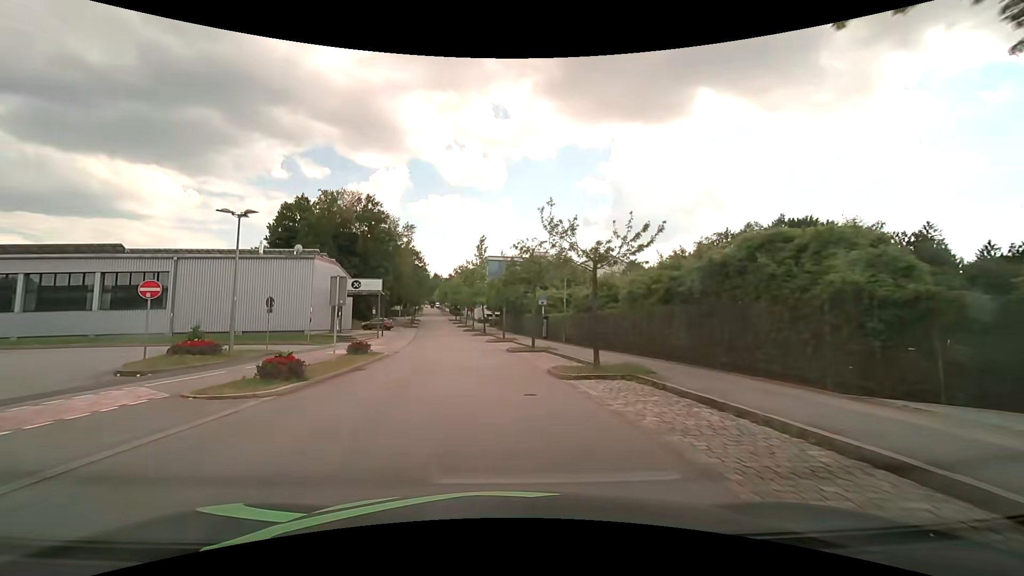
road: residential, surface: asphalt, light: Day
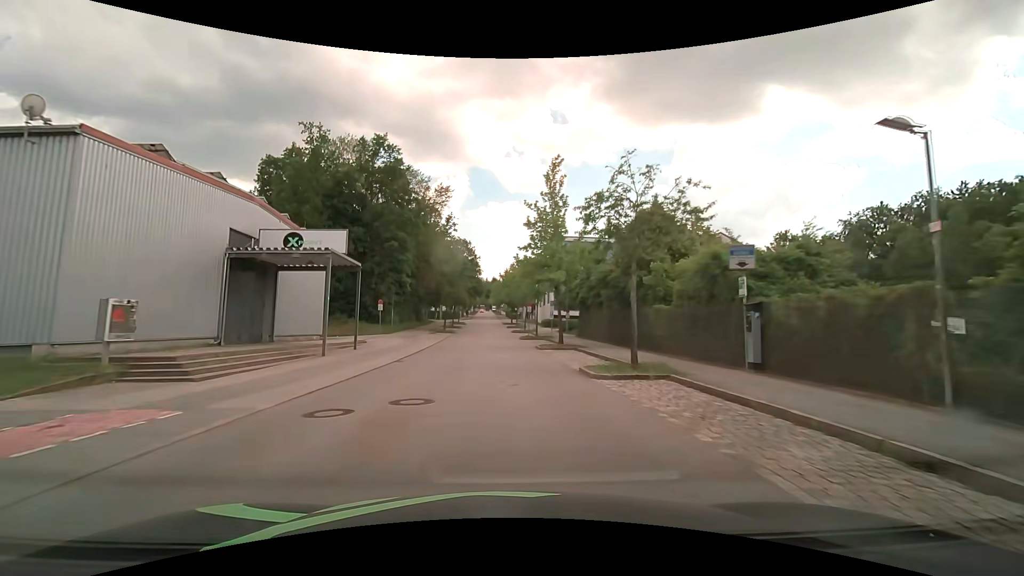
(-1.7, +28.7) m; -6°
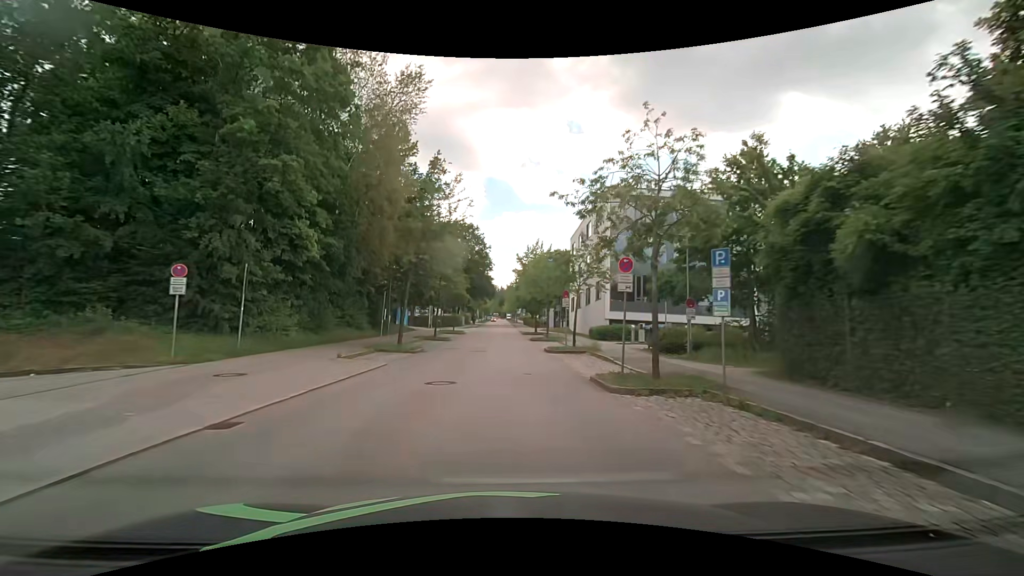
(-0.8, +30.5) m; -2°
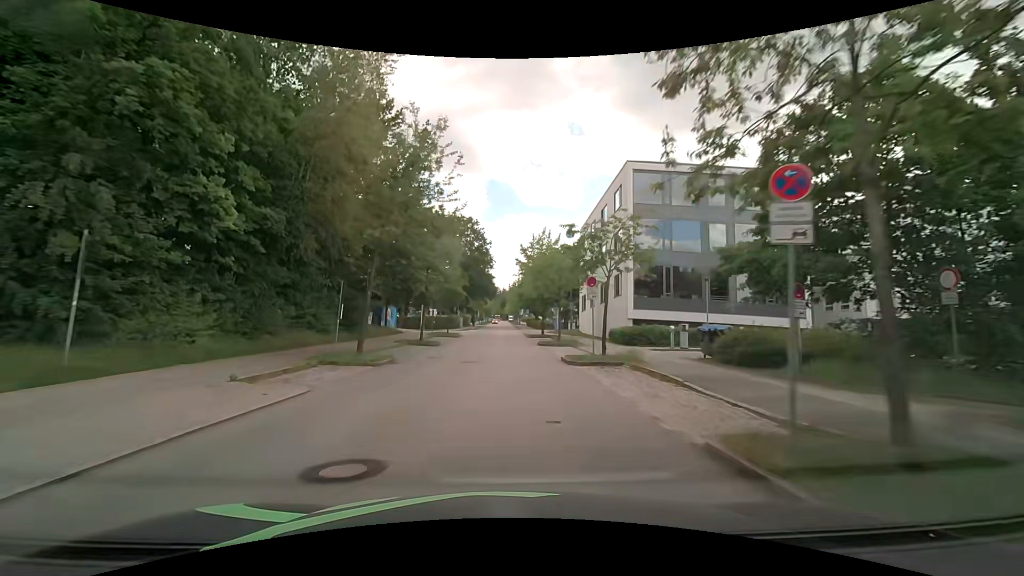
(0.0, +7.5) m; 0°
(0, +10) (0, +20) (0, +30) (0, +40) (0, +50) (0, +60) (+1, +70) (+1, +80) (+1, +90) (+1, +100) m
